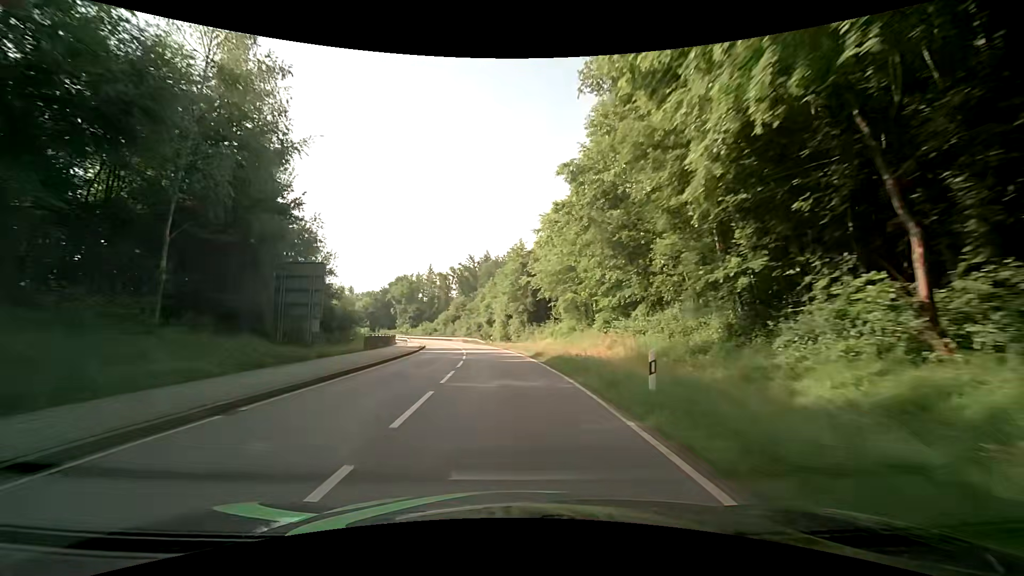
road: secondary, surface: asphalt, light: Day
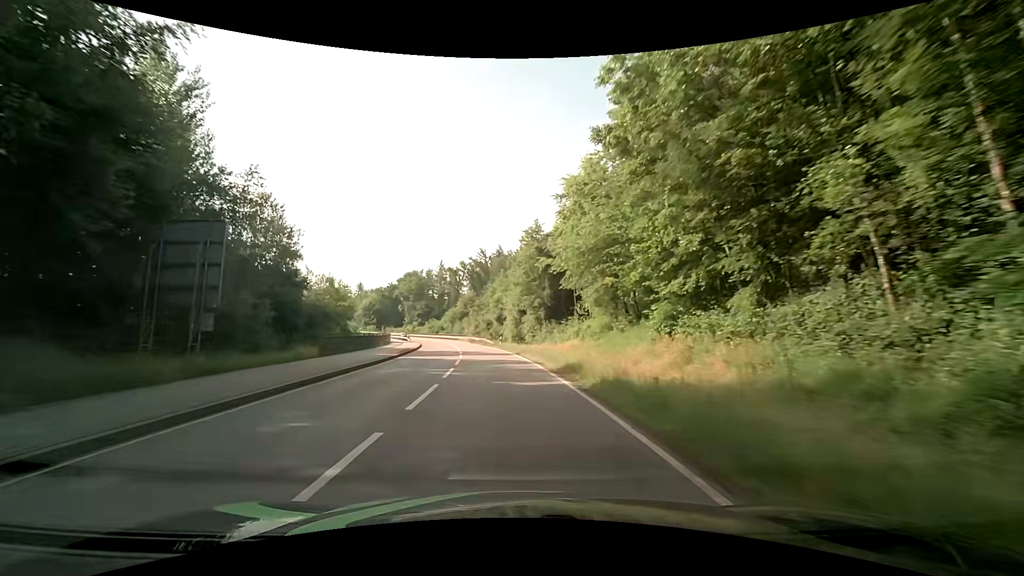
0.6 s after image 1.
(-0.1, +10.5) m; -1°
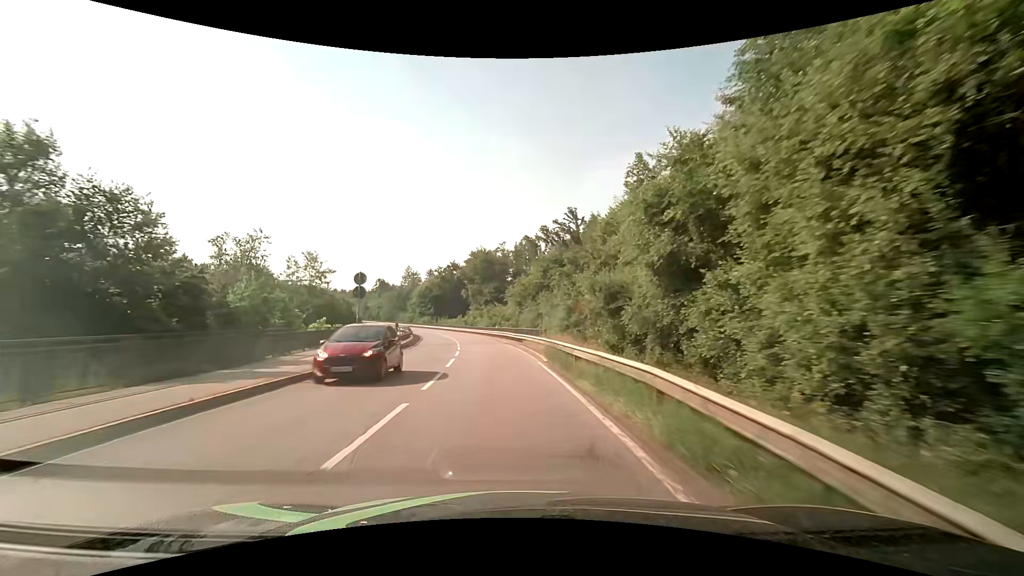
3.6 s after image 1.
(-4.8, +52.2) m; -10°
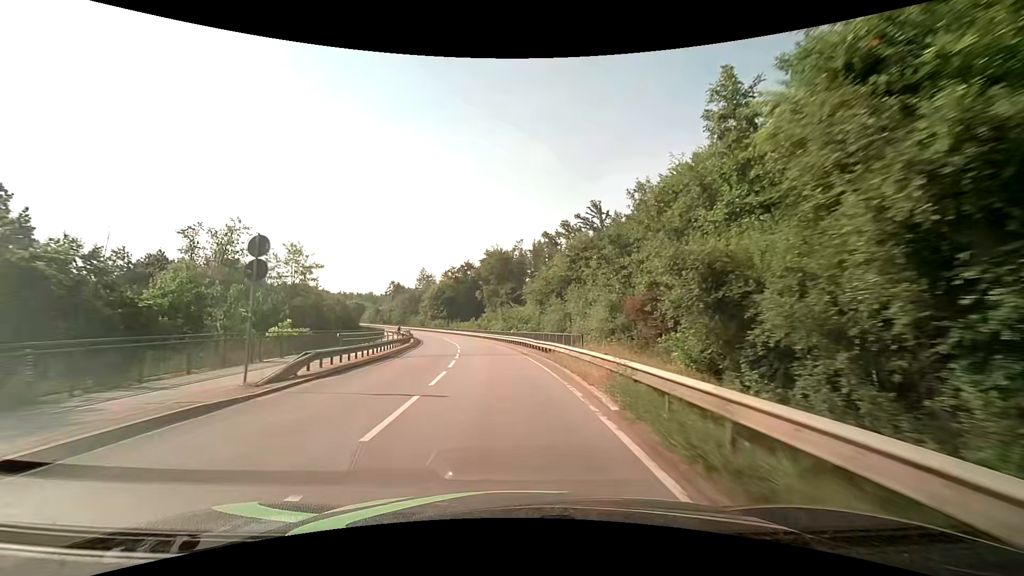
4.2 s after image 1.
(-0.2, +10.6) m; -2°
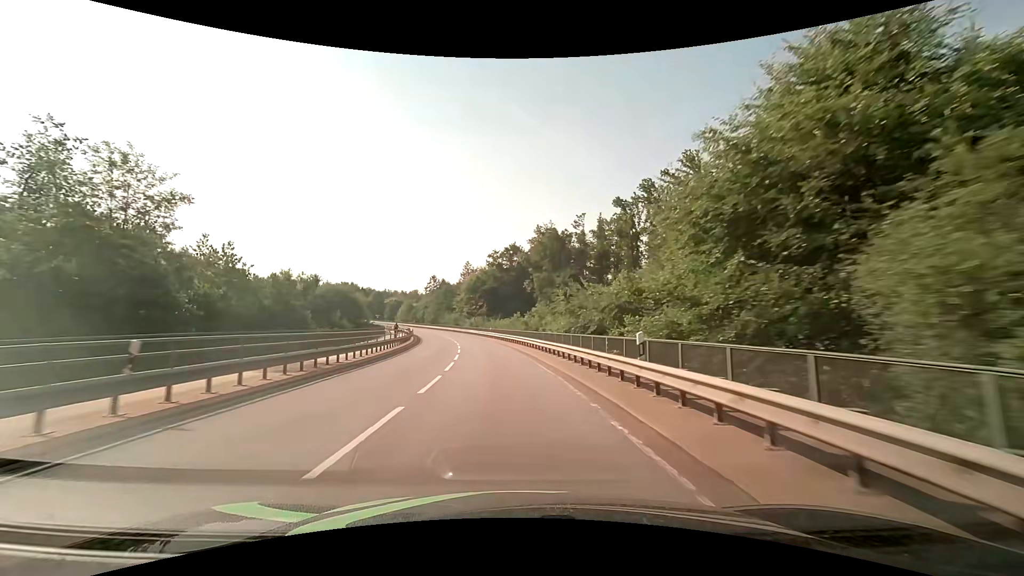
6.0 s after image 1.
(-1.6, +31.7) m; -6°
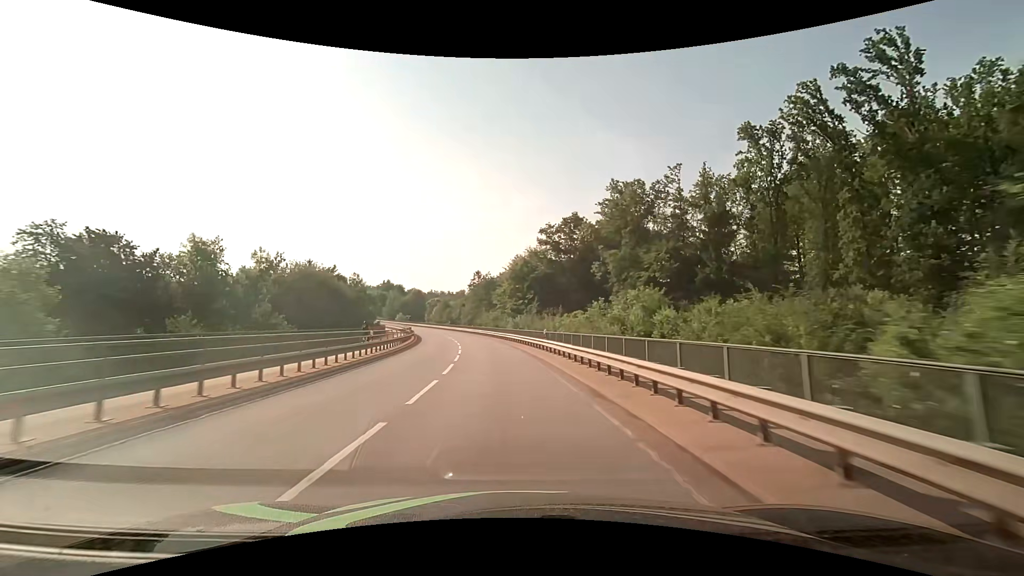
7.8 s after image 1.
(-1.7, +31.7) m; -6°
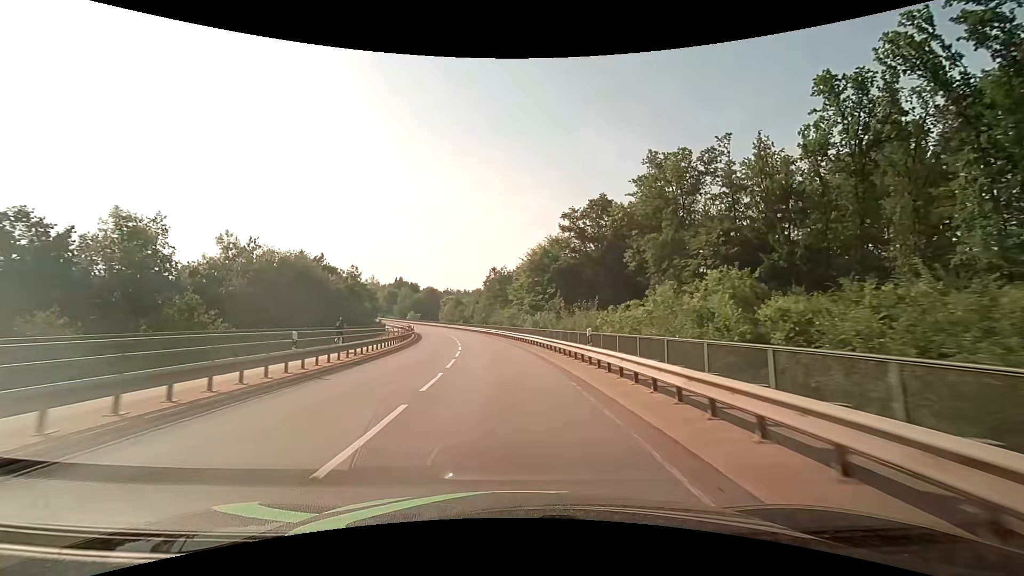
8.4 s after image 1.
(-0.2, +10.6) m; -2°
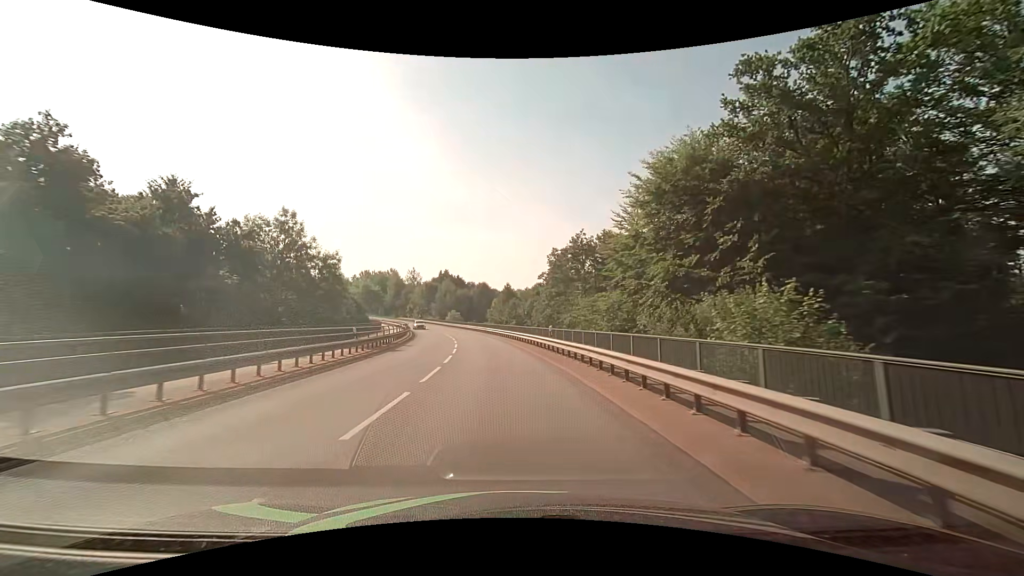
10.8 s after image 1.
(-2.6, +40.7) m; -8°
(0, +10) (-1, +20) (-1, +30) (-3, +40) (-4, +50) (-6, +60) (-8, +69) (-11, +79) (-14, +89) (-16, +98) m
